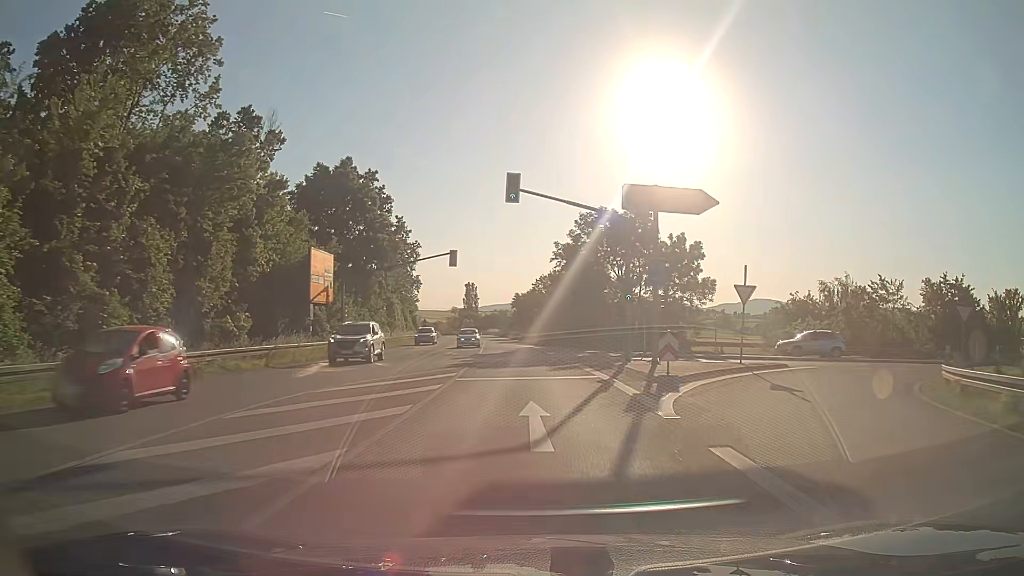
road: primary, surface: asphalt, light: Day
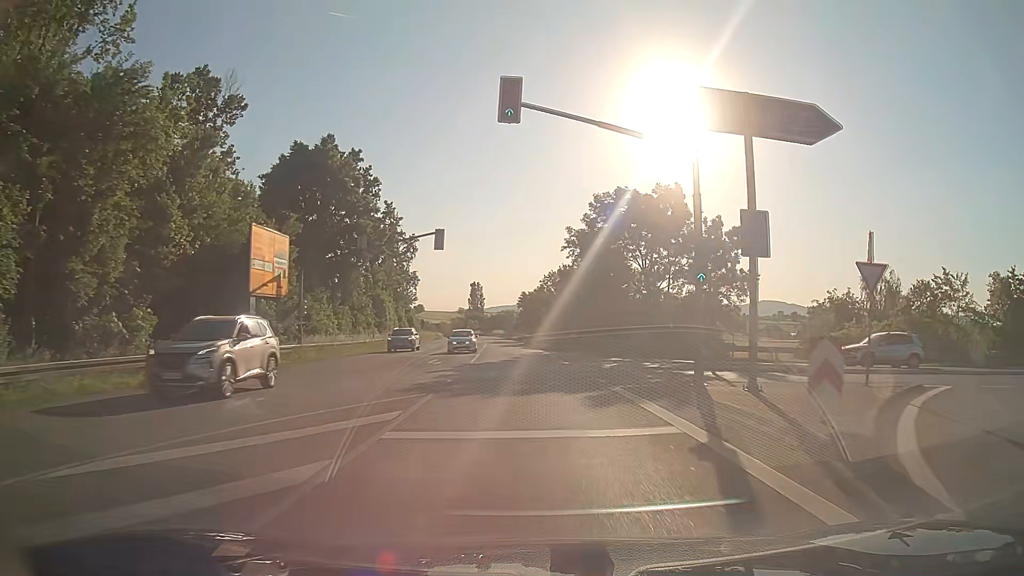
(0.0, +9.3) m; -1°
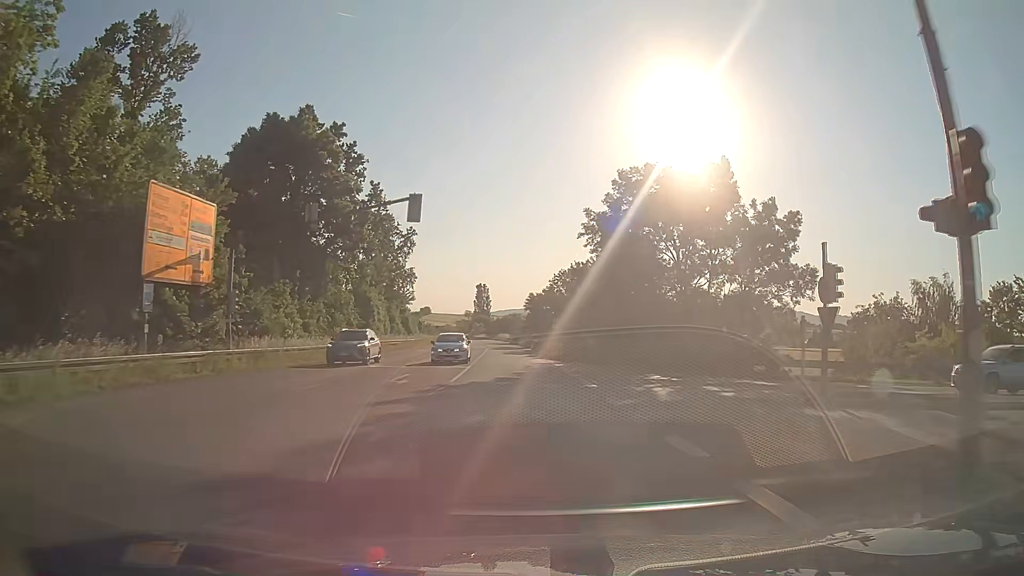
(-0.1, +9.3) m; -1°
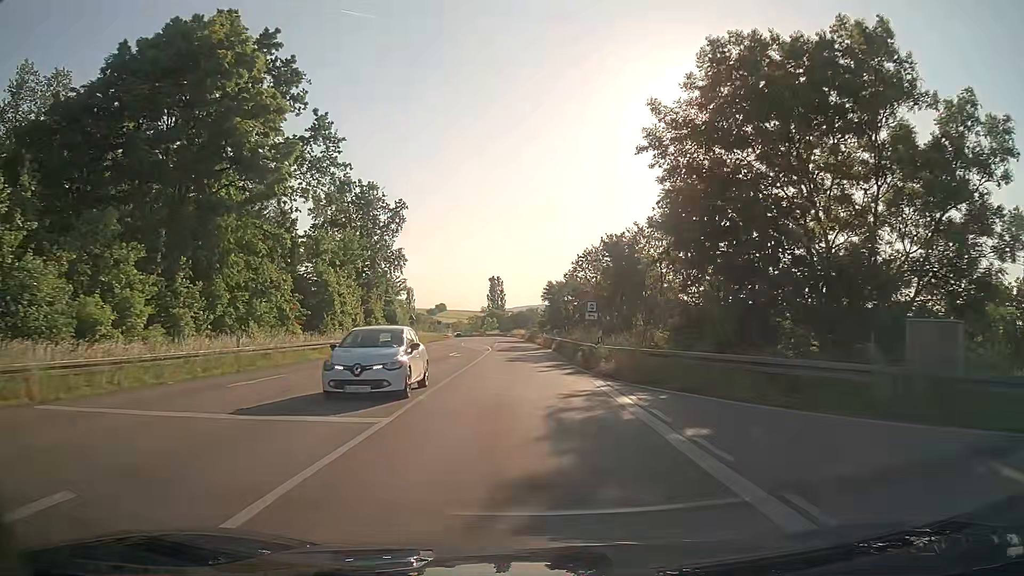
(-0.2, +18.5) m; -1°
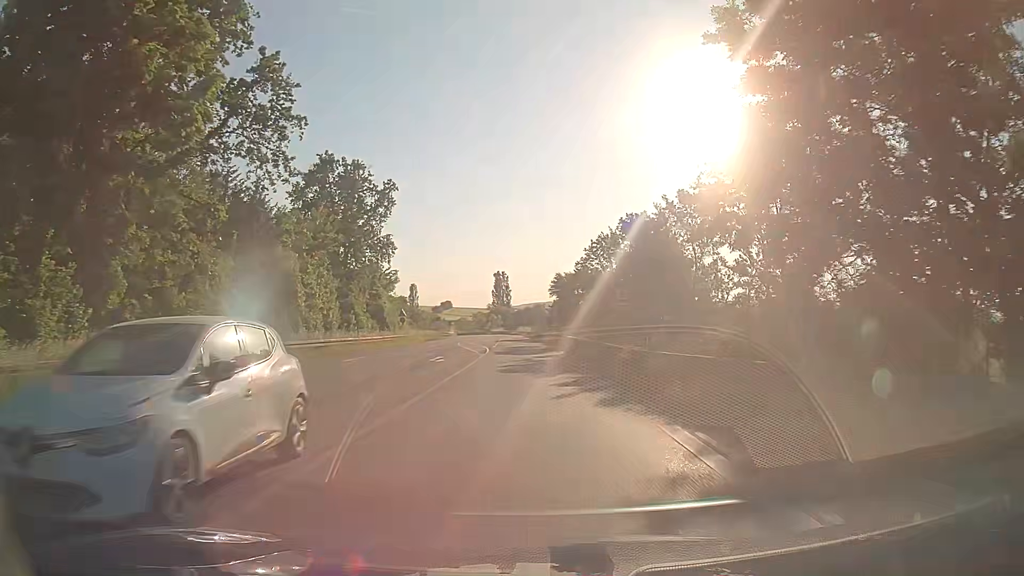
(0.0, +9.1) m; 0°
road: secondary
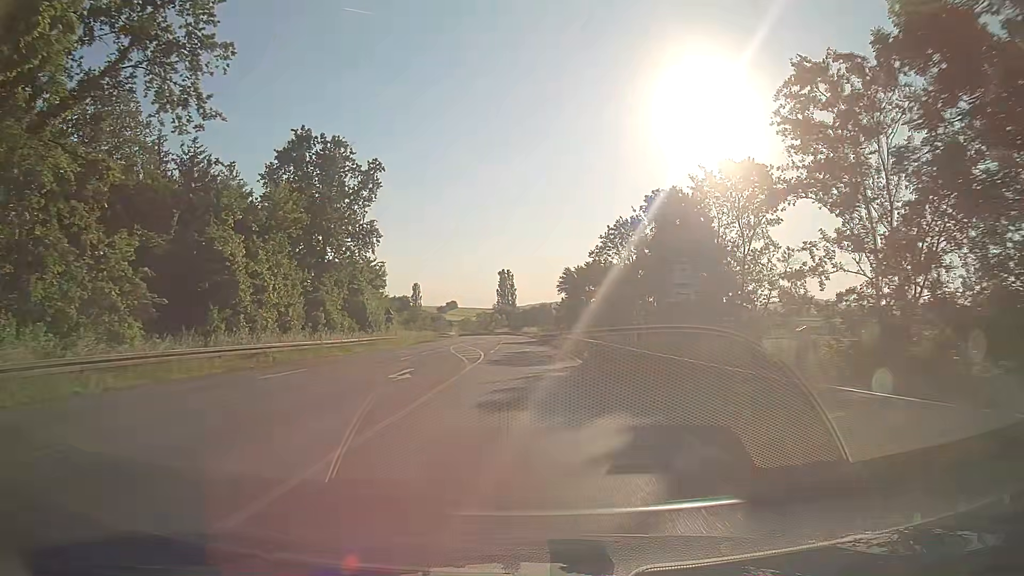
(0.0, +9.0) m; 0°
